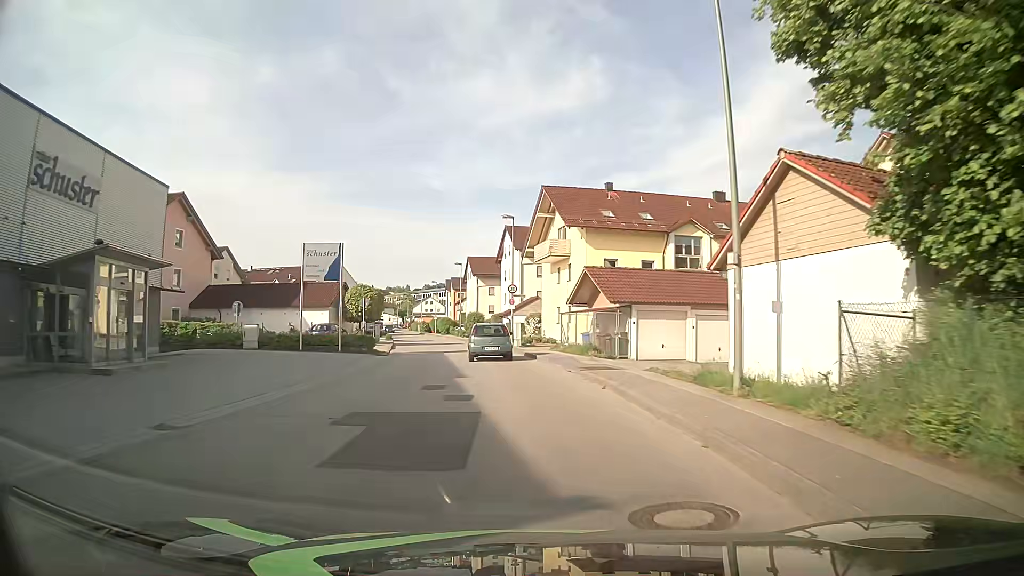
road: unclassified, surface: asphalt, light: Day
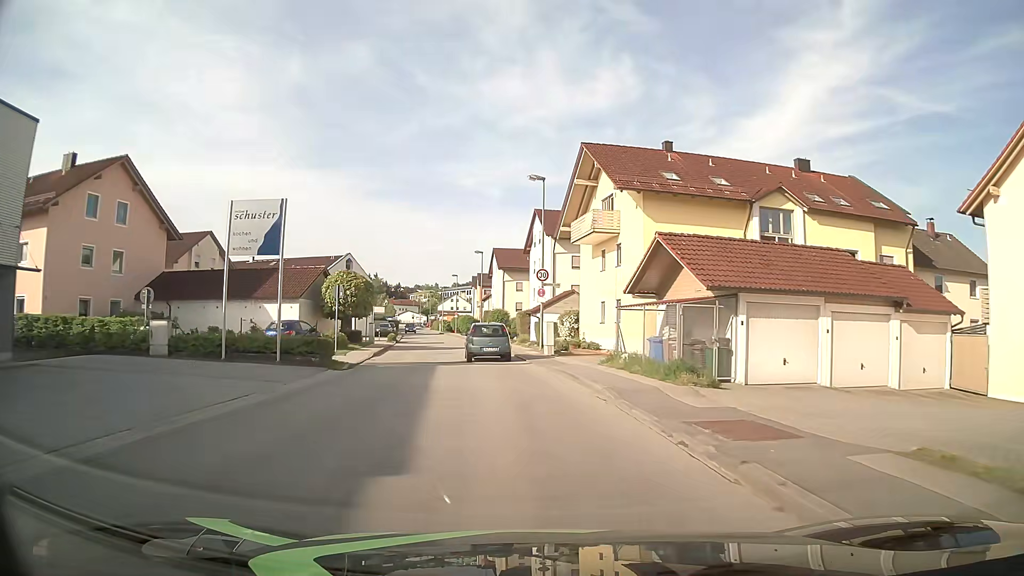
(0.0, +11.3) m; 0°
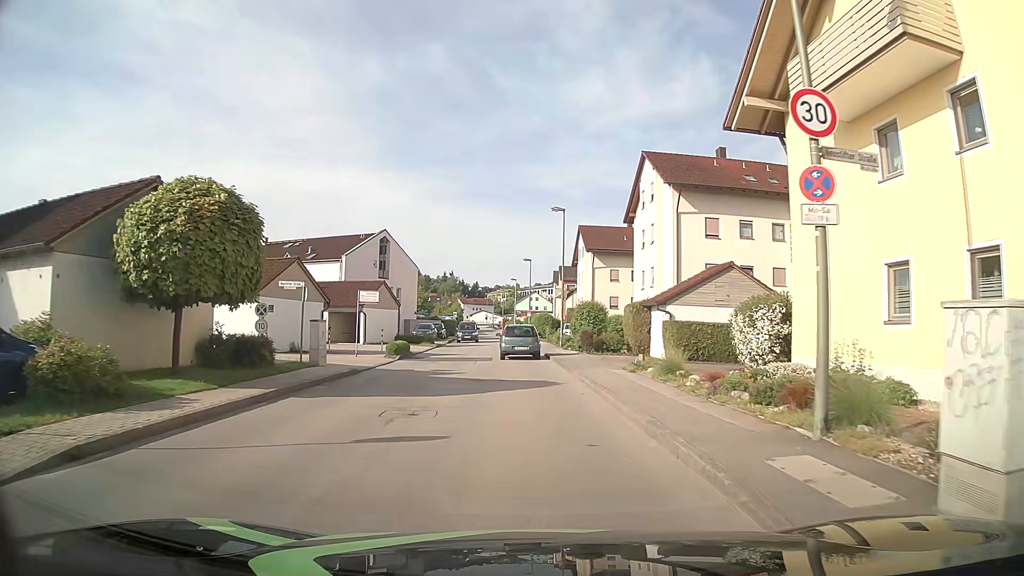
(-1.3, +24.1) m; -6°
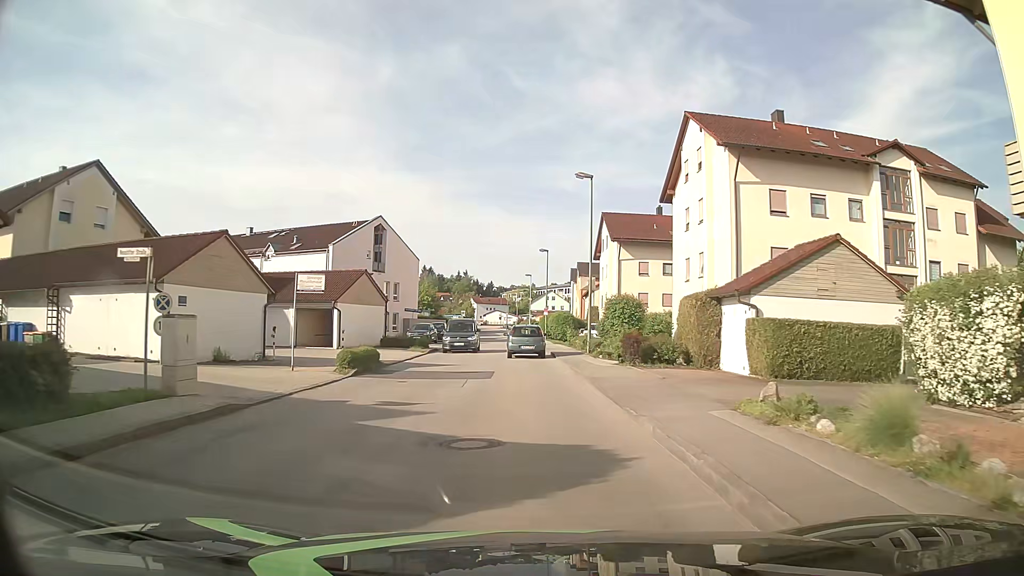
(-0.2, +9.2) m; -2°
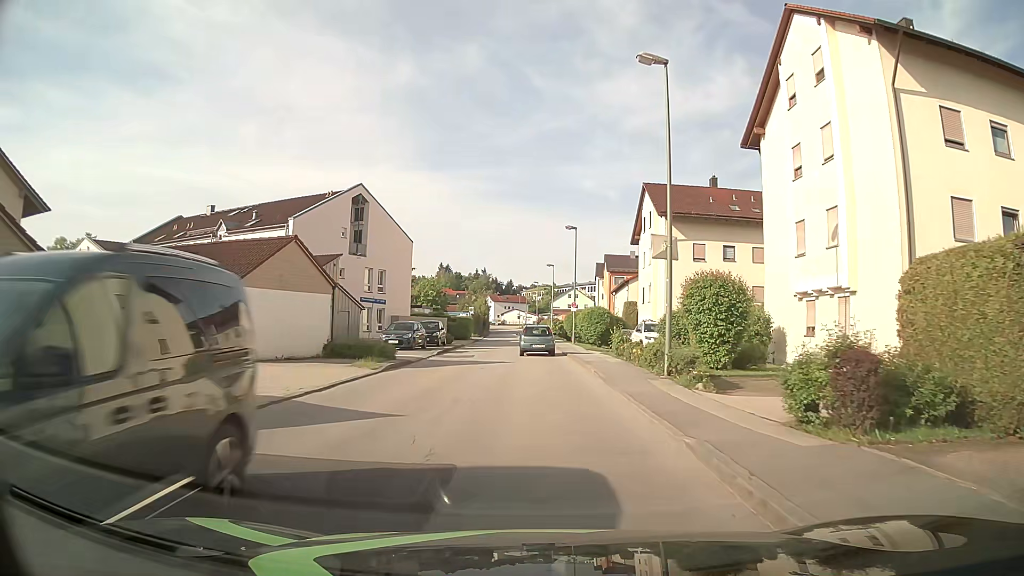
(-0.2, +14.0) m; -1°
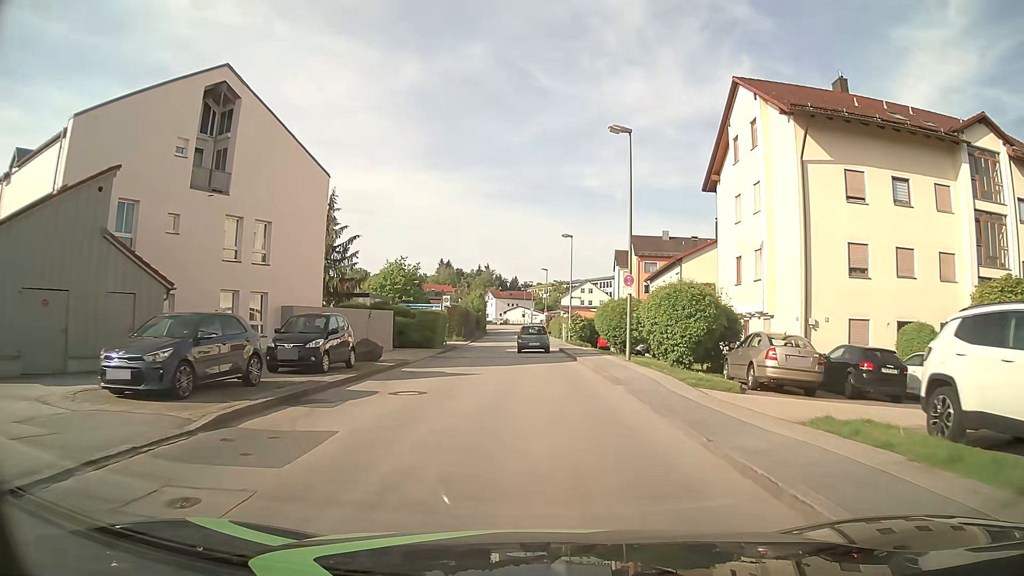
(-0.4, +23.8) m; -1°
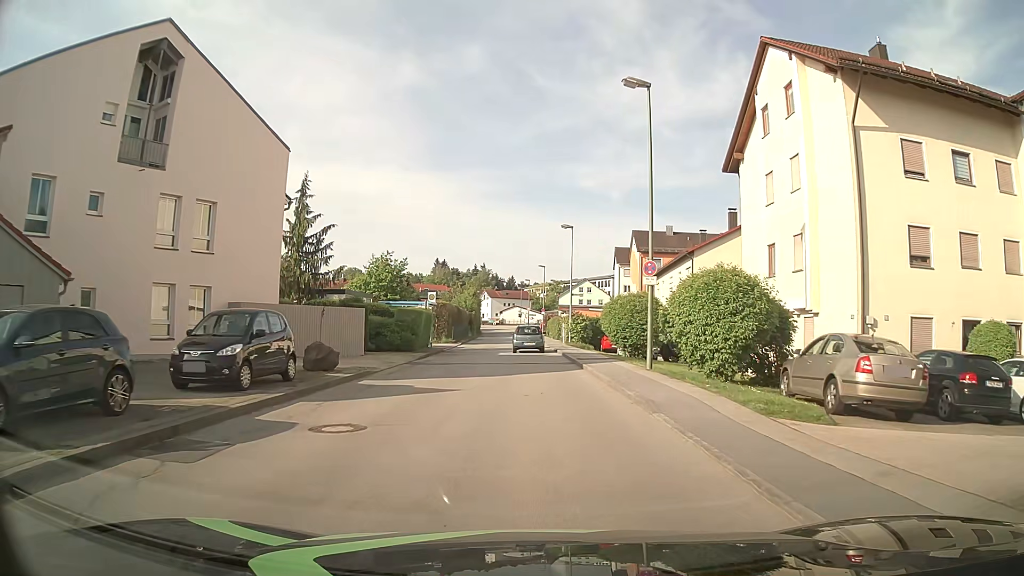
(0.0, +4.8) m; 0°
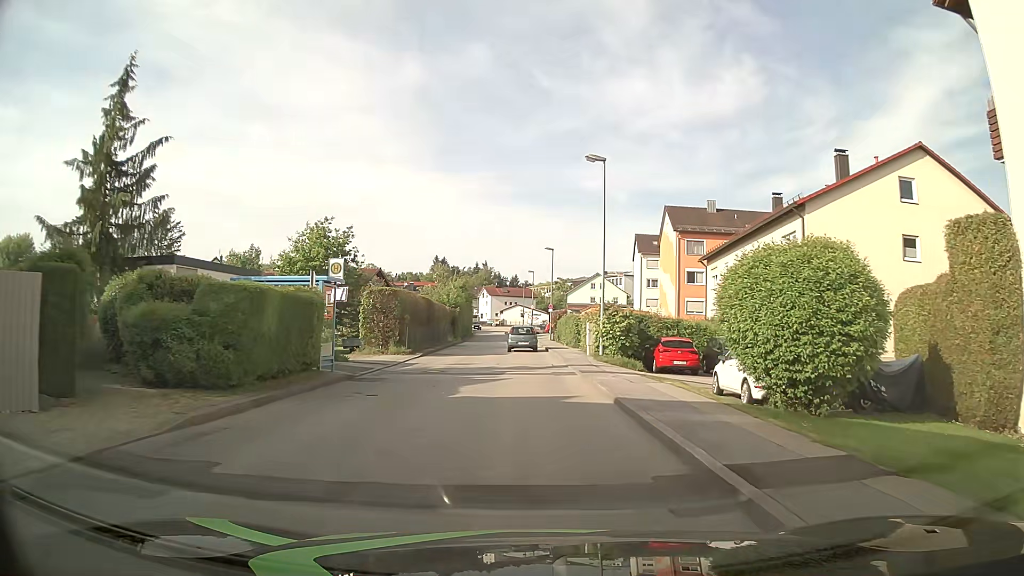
(0.0, +19.1) m; 0°
(0, +10) (0, +20) (0, +30) (-1, +40) (-1, +50) (-2, +60) (-2, +70) (-3, +80) (-3, +90) (-4, +100) m
